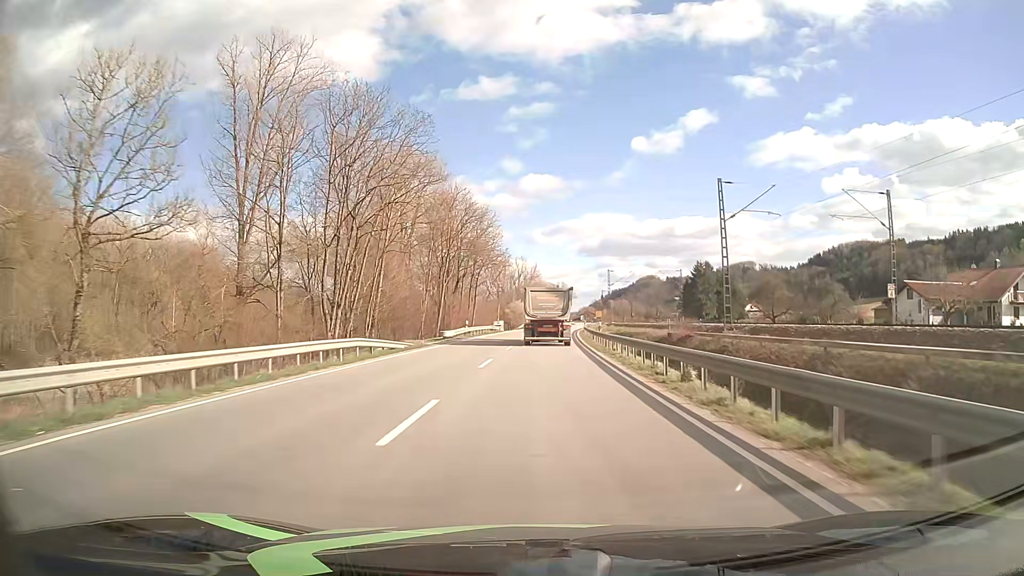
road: primary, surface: asphalt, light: Day
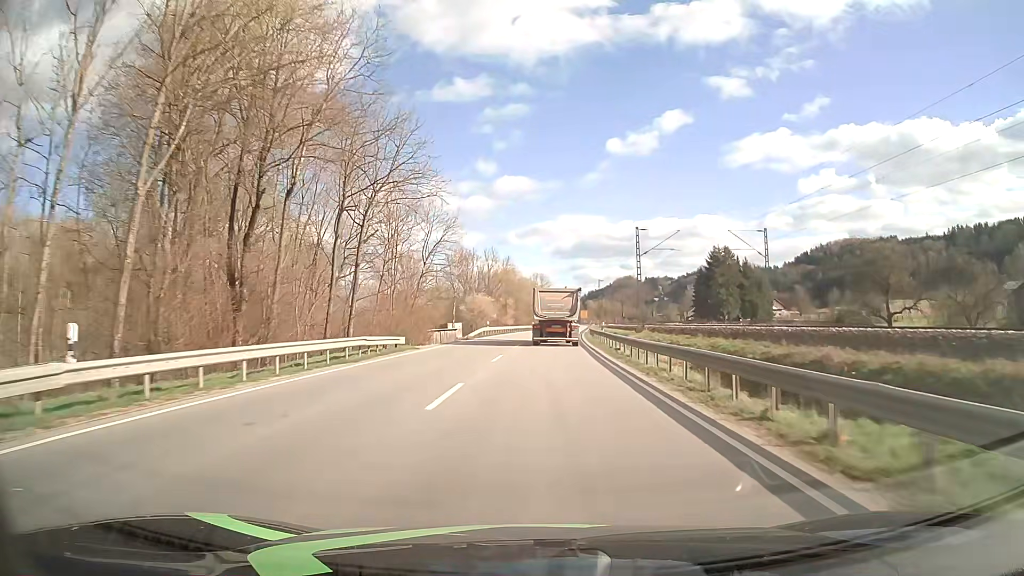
(+0.8, +46.2) m; +2°
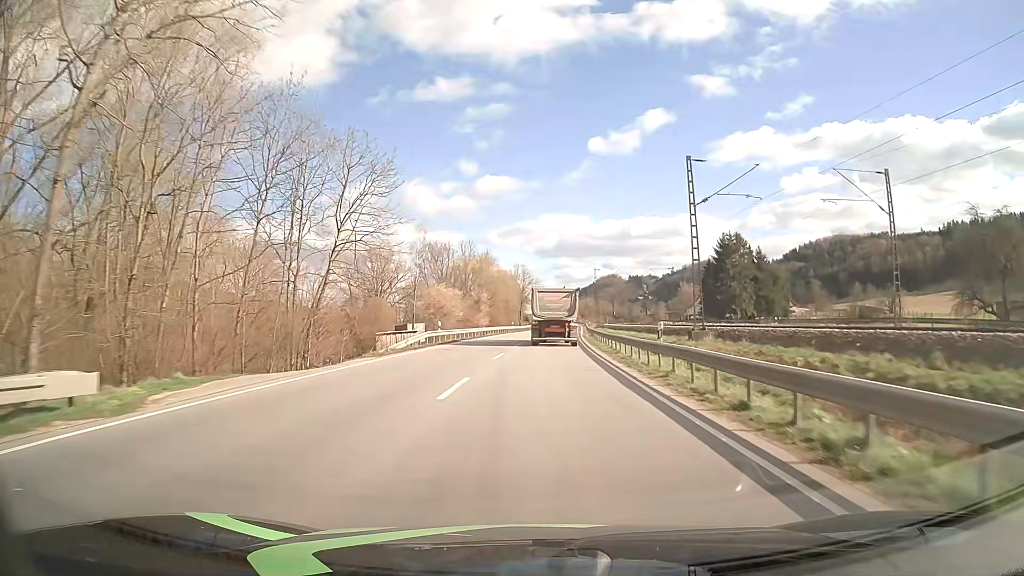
(+0.2, +23.2) m; +2°
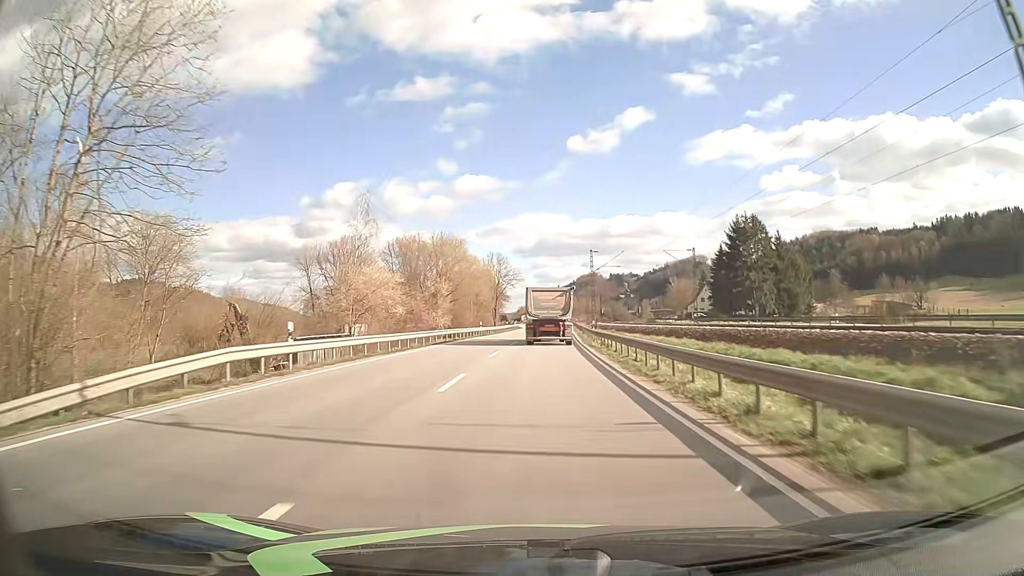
(+0.3, +23.2) m; +2°
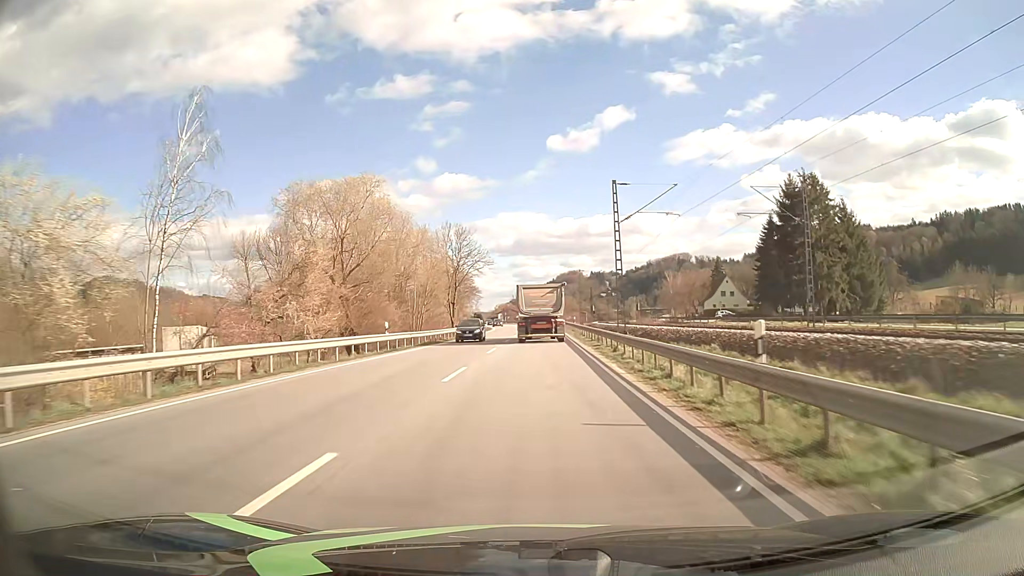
(+0.6, +35.0) m; +2°
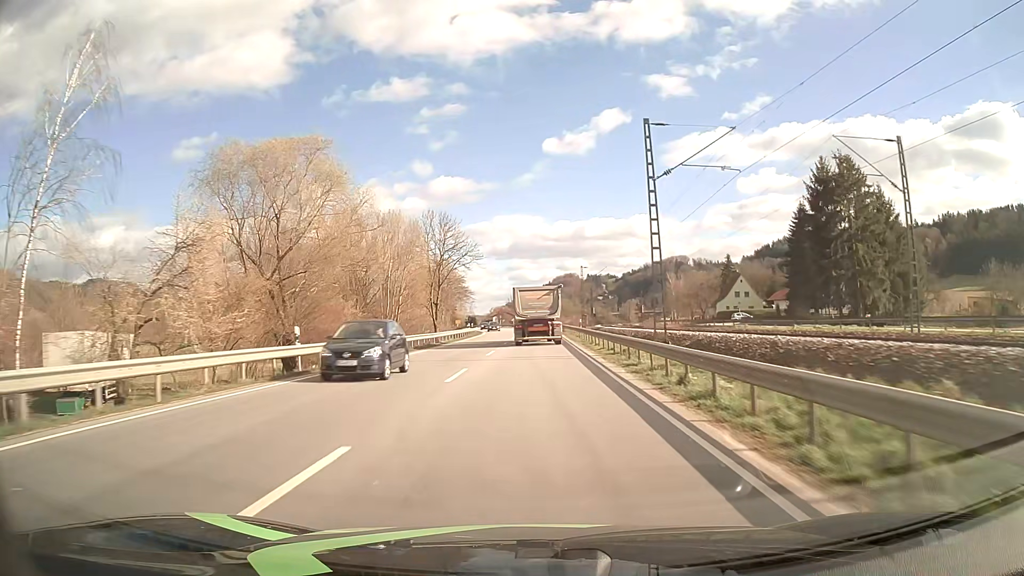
(0.0, +11.7) m; 0°
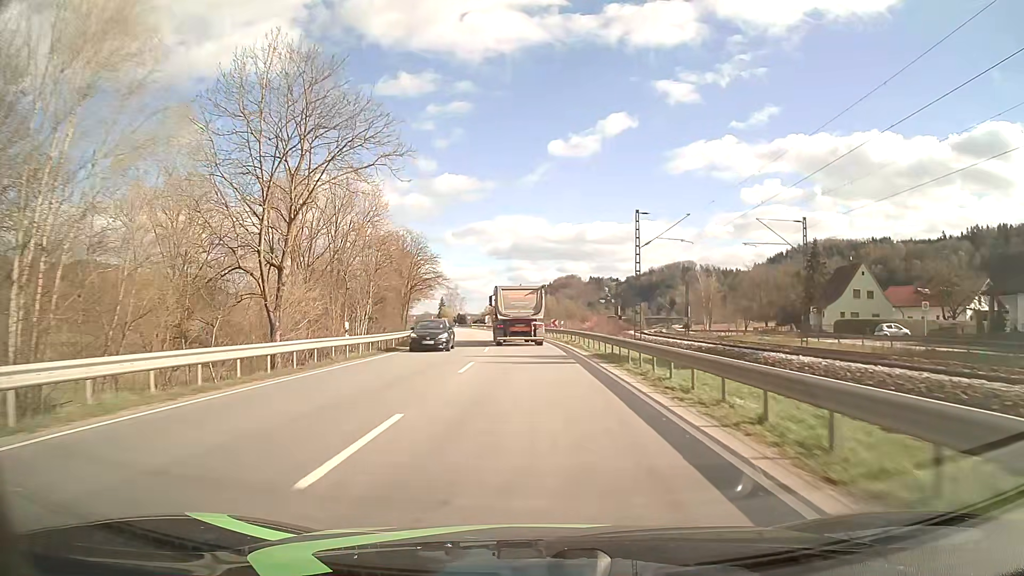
(+0.1, +46.6) m; 0°
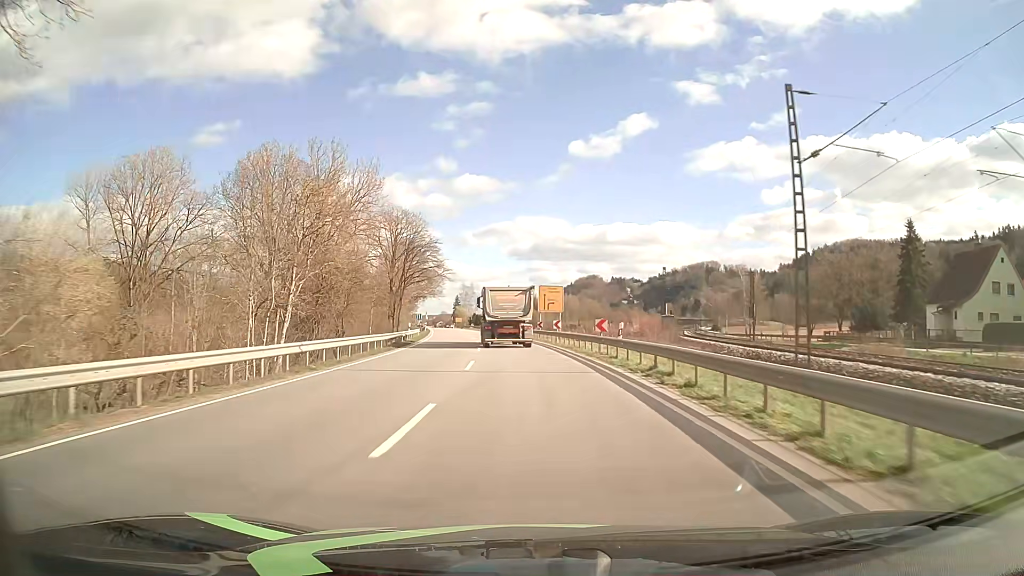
(-0.3, +23.1) m; -1°
(0, +10) (-1, +20) (-1, +30) (-2, +40) (-3, +50) (-4, +60) (-5, +70) (-6, +80) (-8, +90) (-9, +99) m
